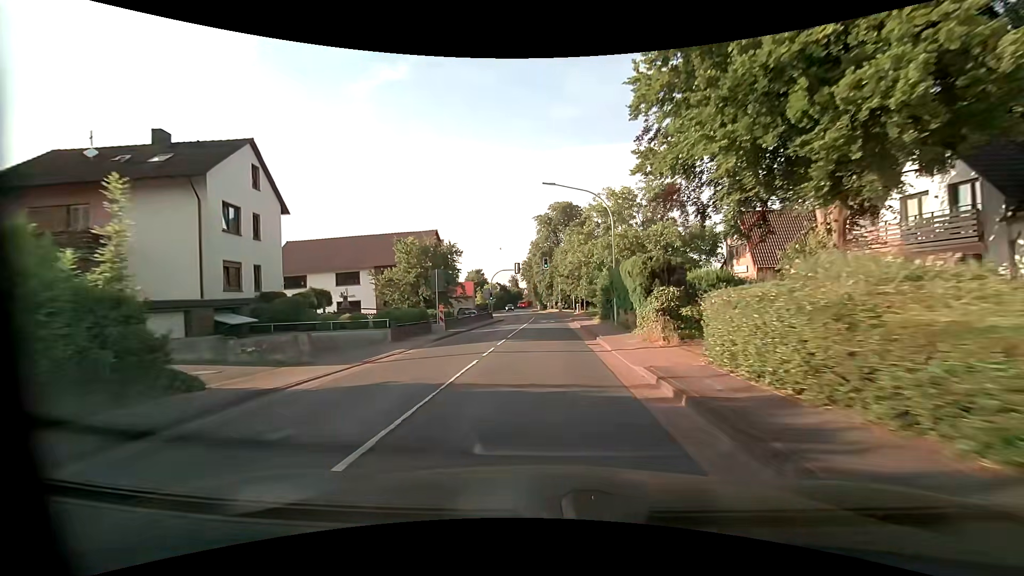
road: primary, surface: asphalt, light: Day
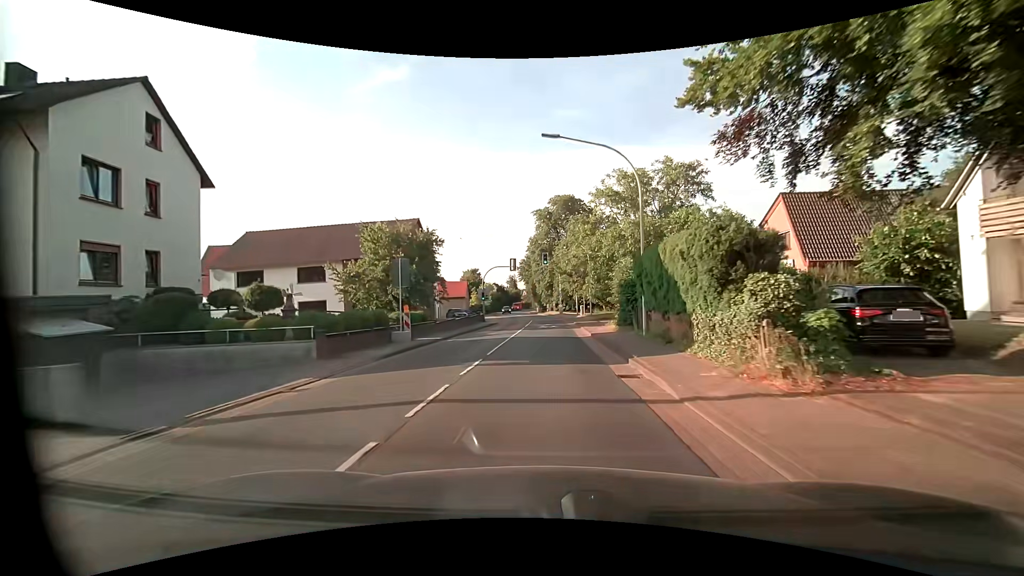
(0.0, +7.5) m; 0°
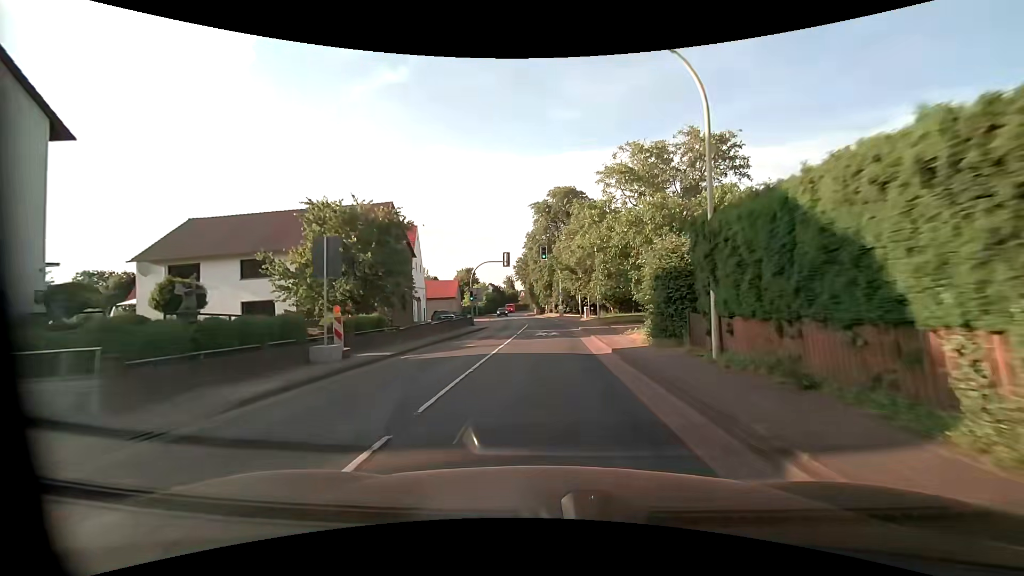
(0.0, +7.6) m; 0°
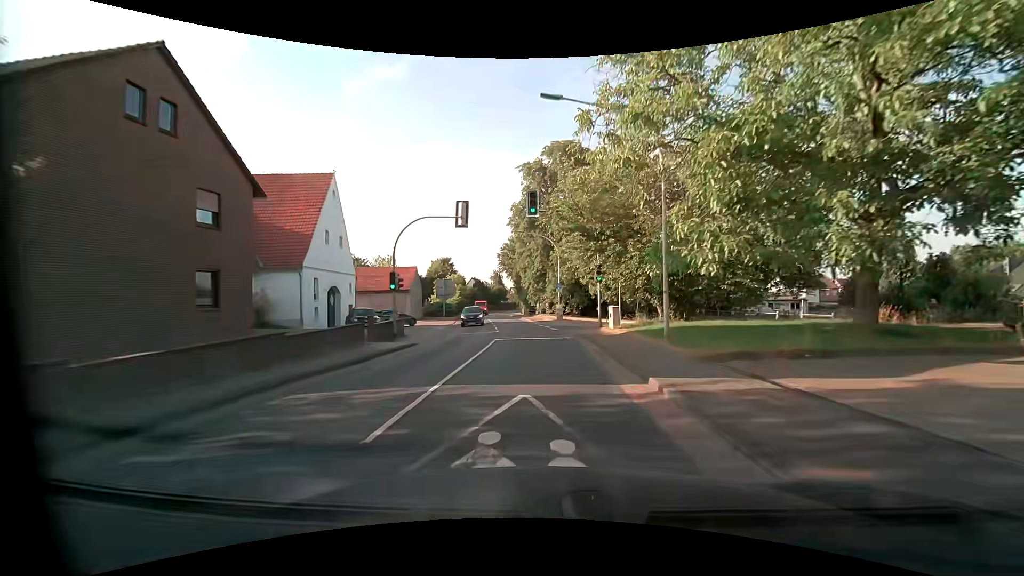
(+0.2, +22.4) m; +1°
(0, +10) (0, +20) (-1, +30) (-2, +40) (-3, +50) (-5, +60) (-6, +70) (-7, +80) (-7, +90) (-7, +100) m
